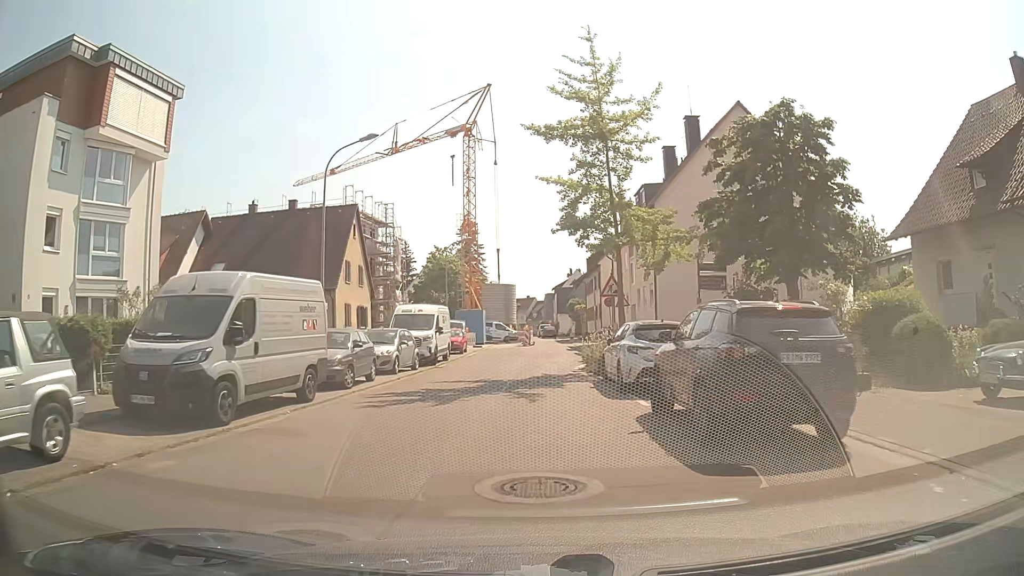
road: residential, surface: asphalt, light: Day
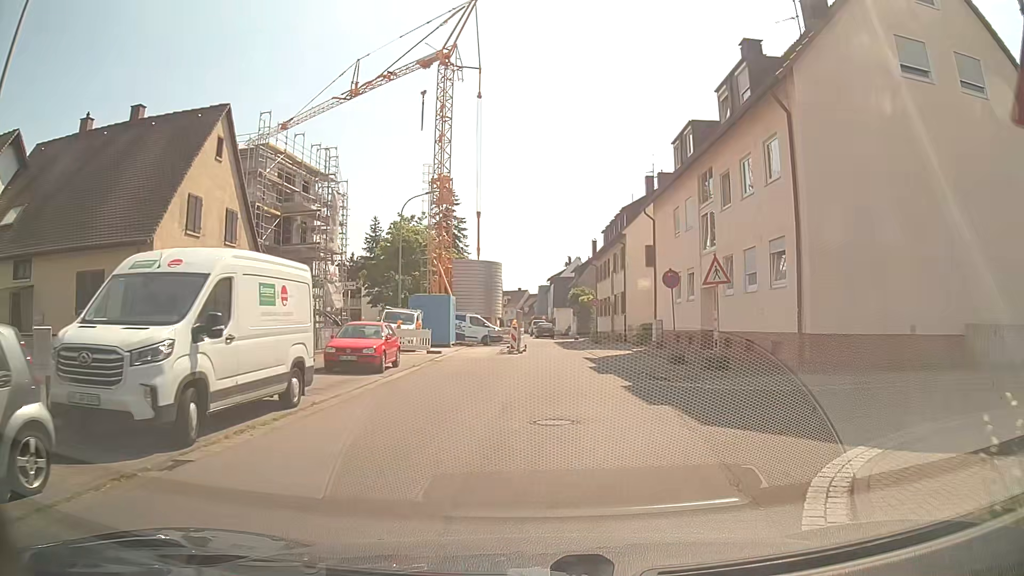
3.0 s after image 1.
(0.0, +19.2) m; +1°
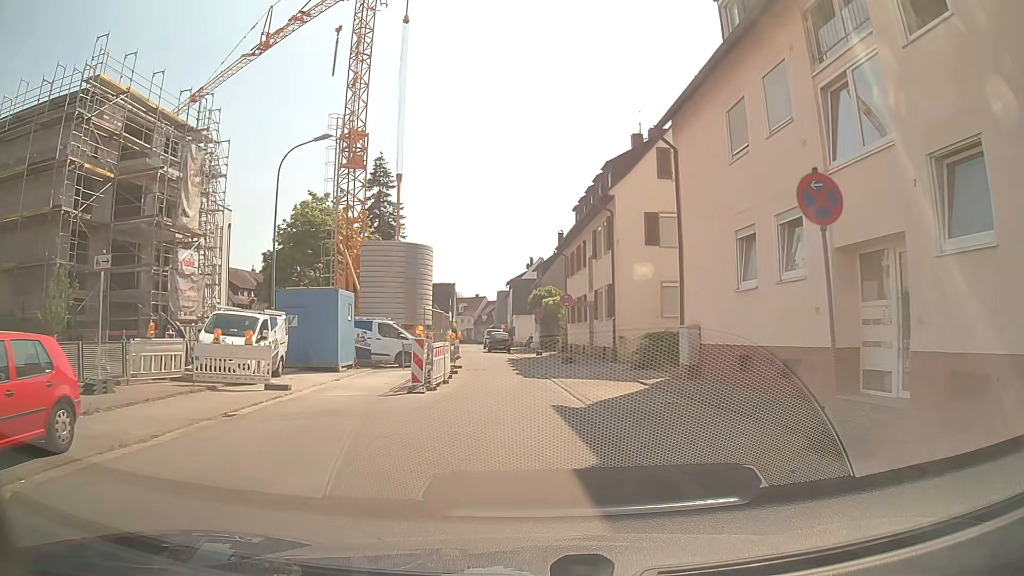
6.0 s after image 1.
(+0.9, +14.8) m; +4°
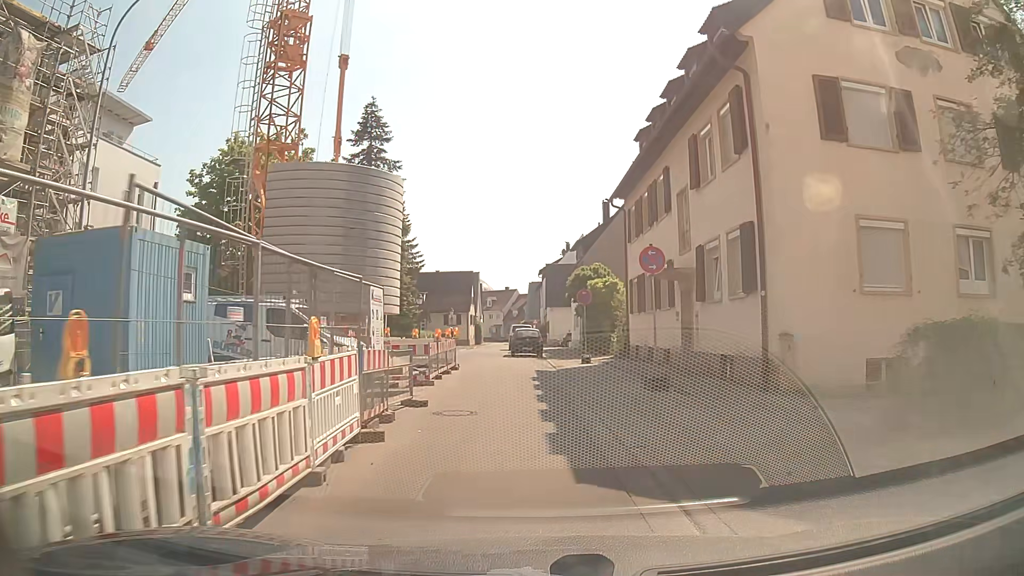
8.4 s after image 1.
(-0.6, +15.2) m; -4°
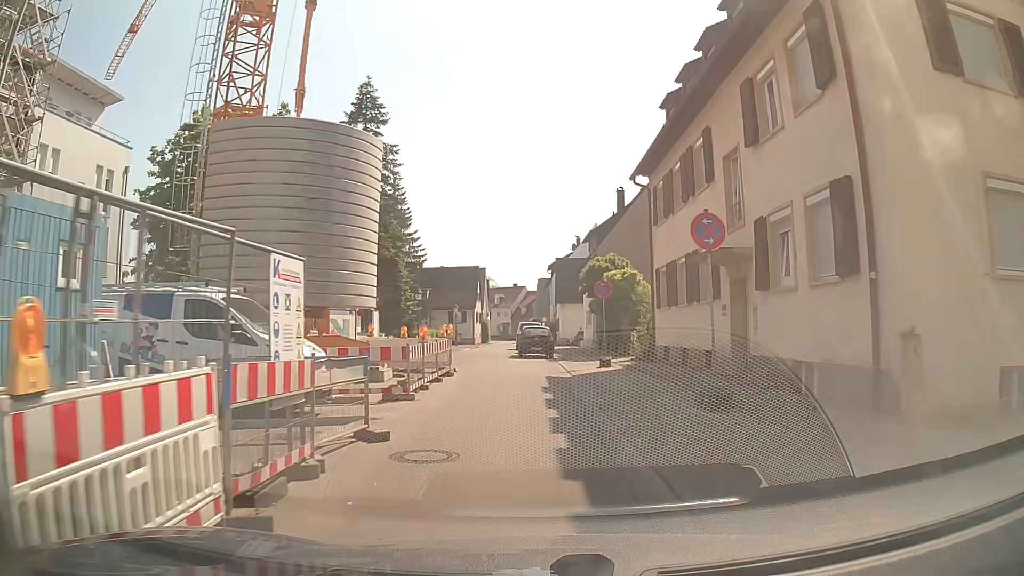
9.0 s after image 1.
(0.0, +4.0) m; 0°
